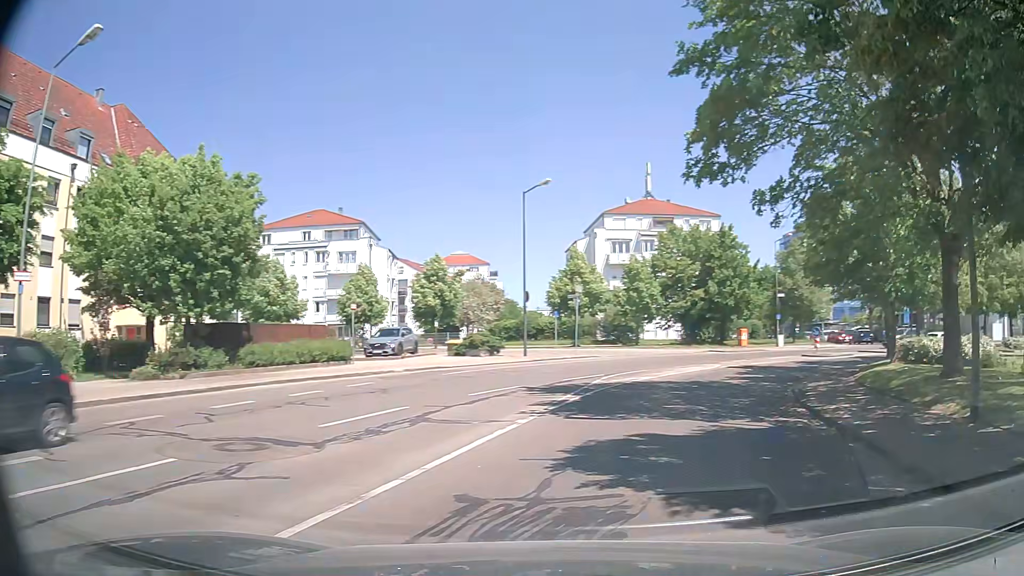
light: Day
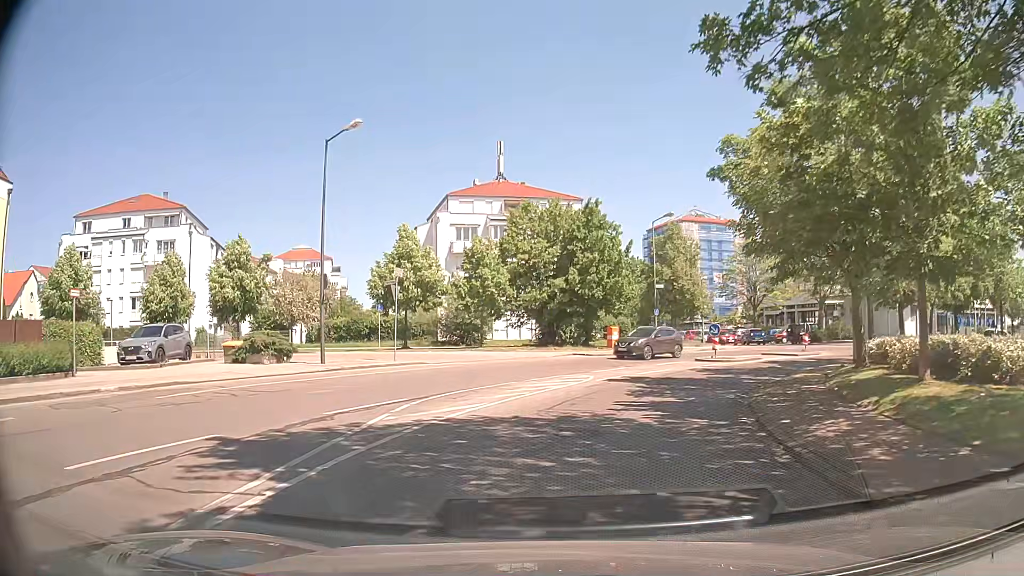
(+1.6, +9.9) m; +13°
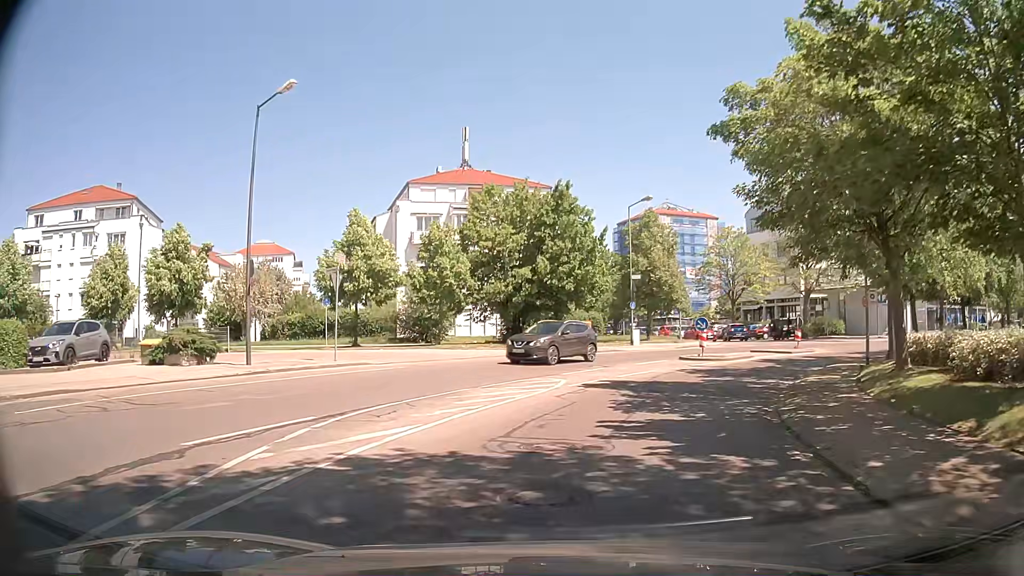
(0.0, +4.0) m; +2°
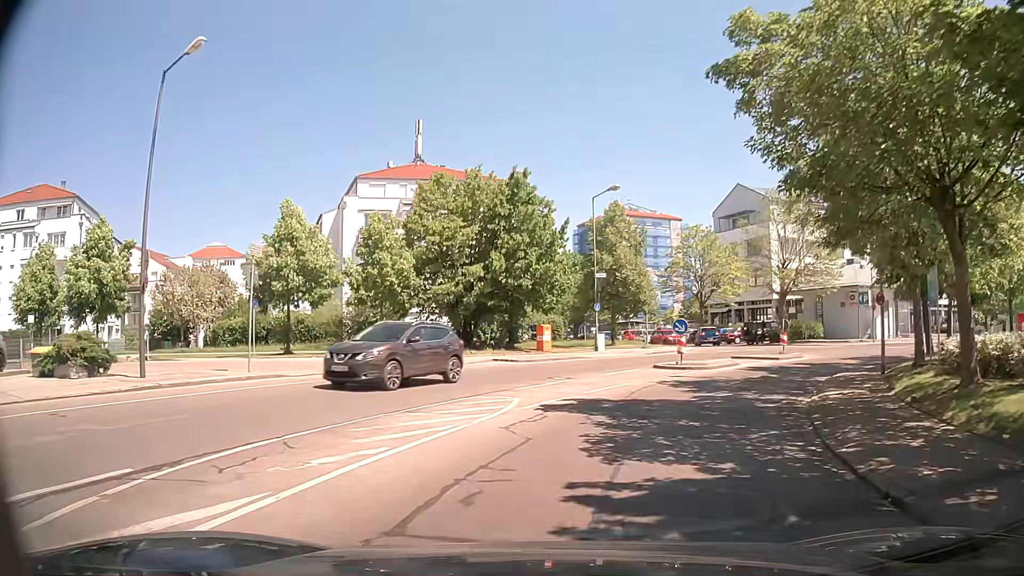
(+0.2, +4.2) m; +4°
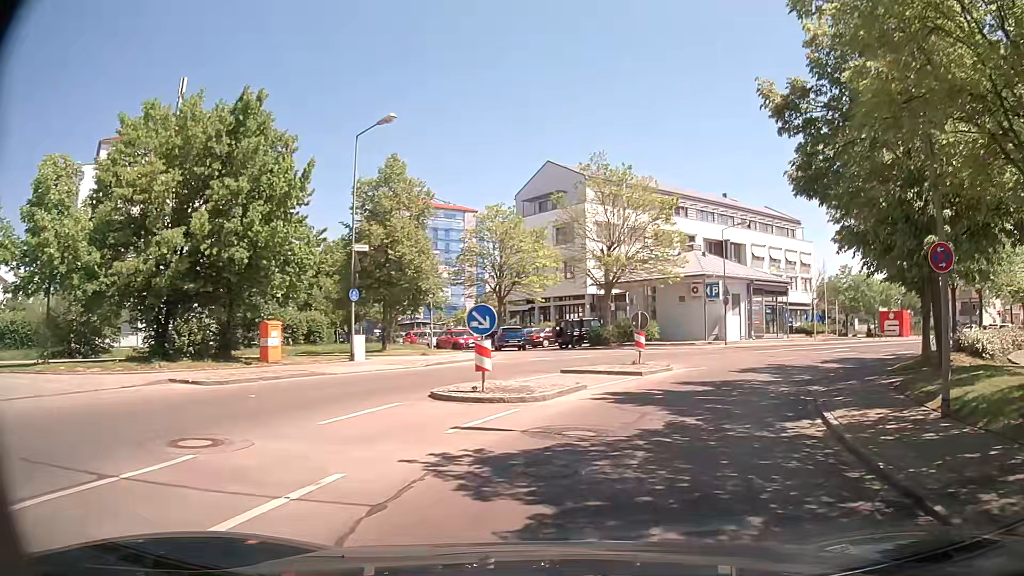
(+1.4, +11.9) m; +16°
